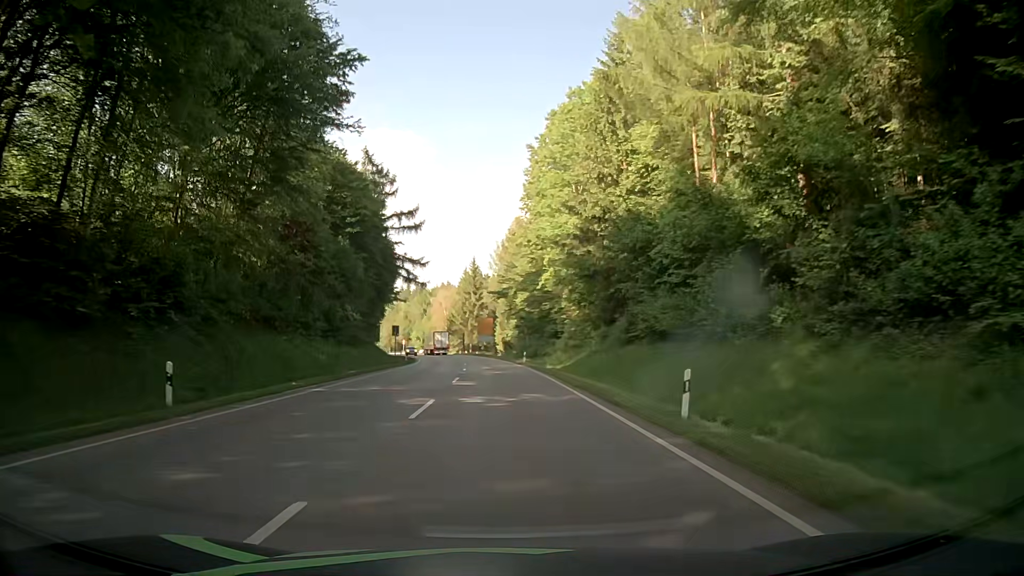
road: secondary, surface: asphalt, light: Day
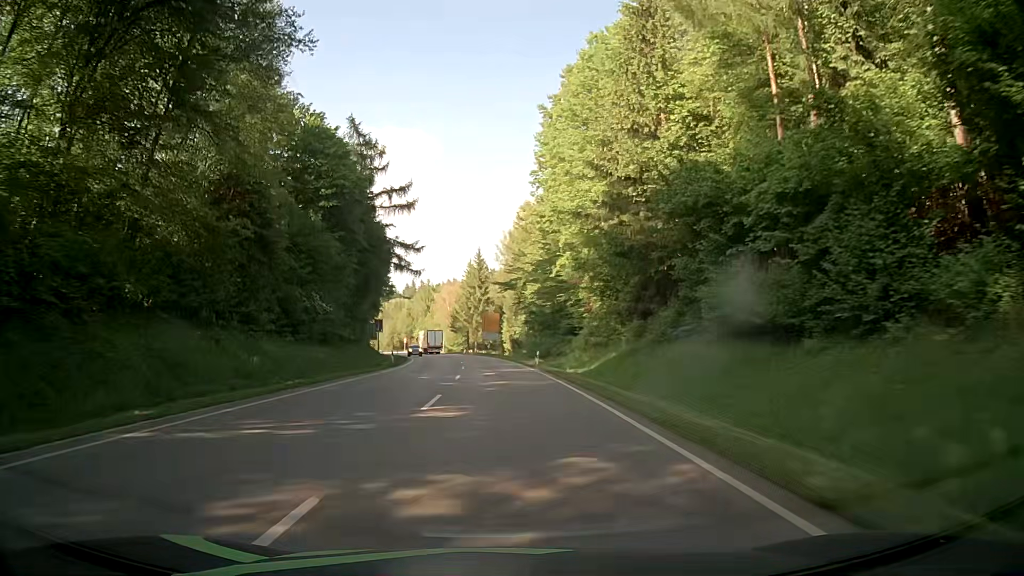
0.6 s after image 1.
(-0.1, +10.8) m; -1°
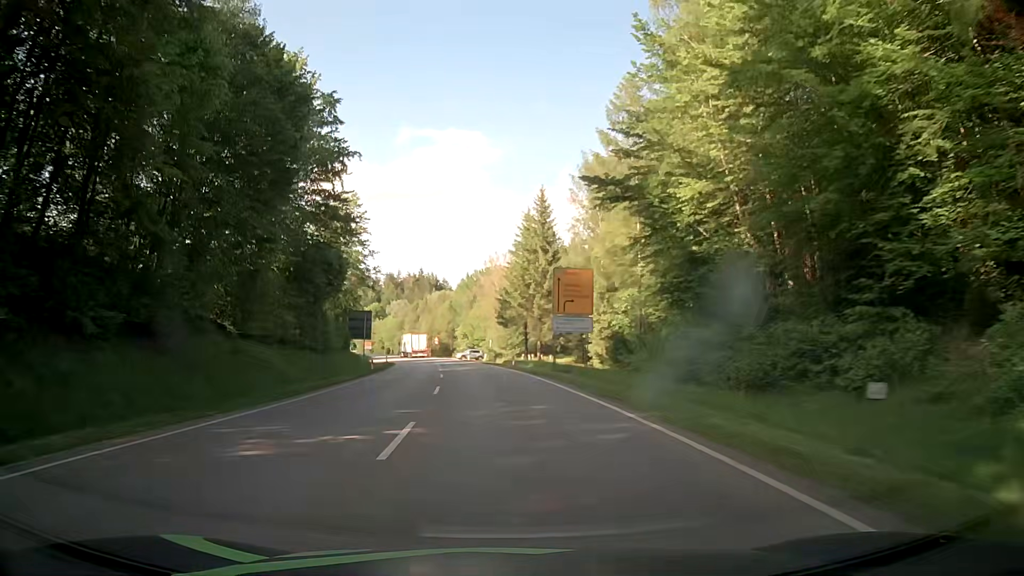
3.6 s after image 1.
(-2.1, +54.0) m; -5°
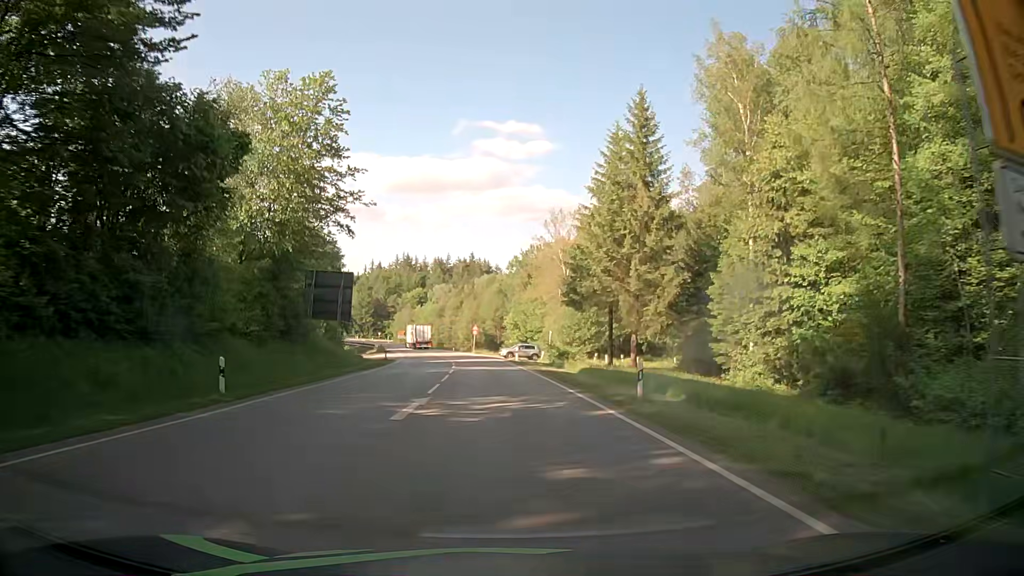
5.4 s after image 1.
(-1.5, +32.4) m; -5°
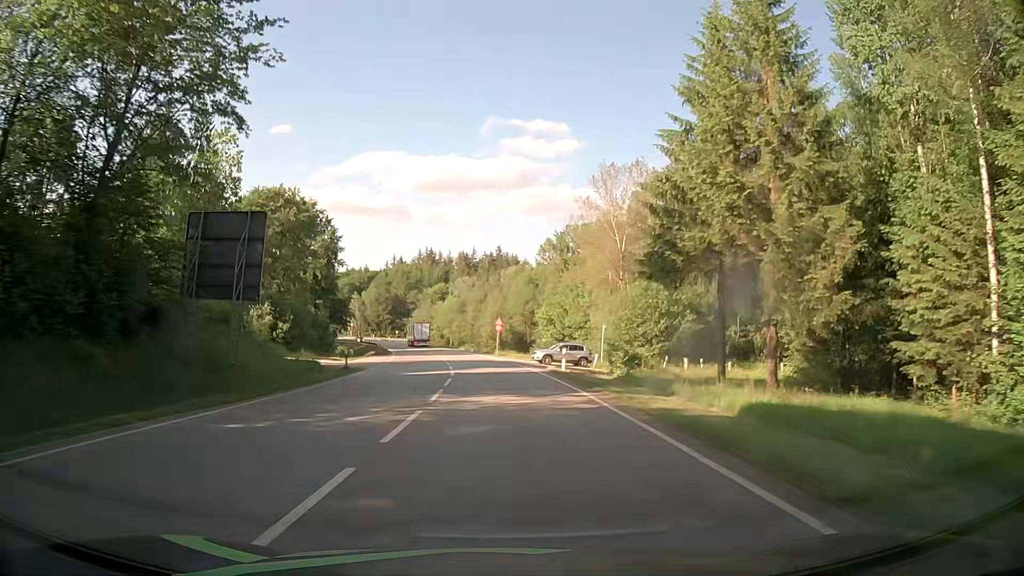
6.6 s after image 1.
(-0.4, +21.7) m; -2°
(0, +10) (0, +20) (-1, +30) (-2, +40) (-3, +50) (-4, +60) (-6, +70) (-7, +80) (-9, +89) (-11, +99) m
